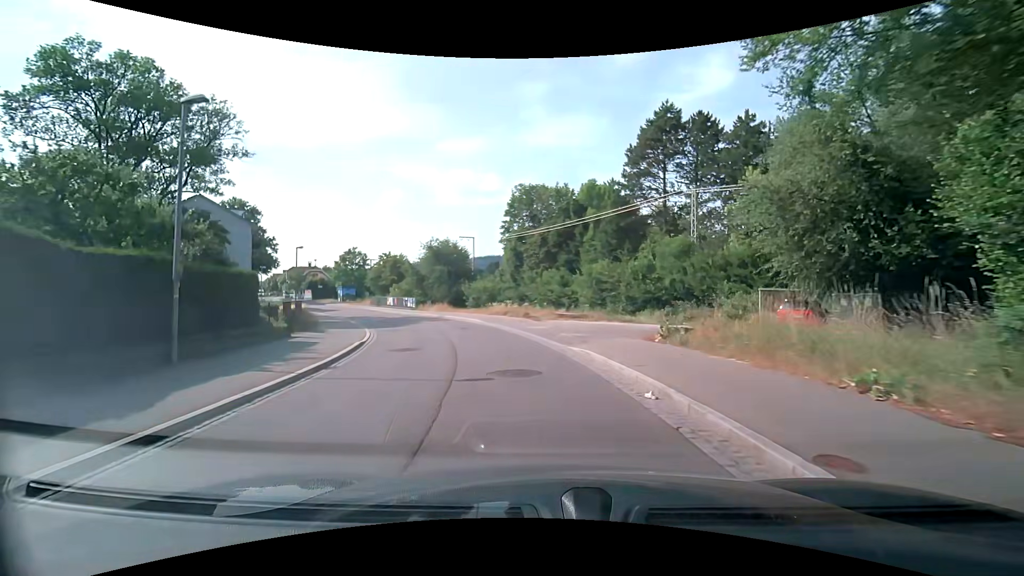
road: tertiary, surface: asphalt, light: Day
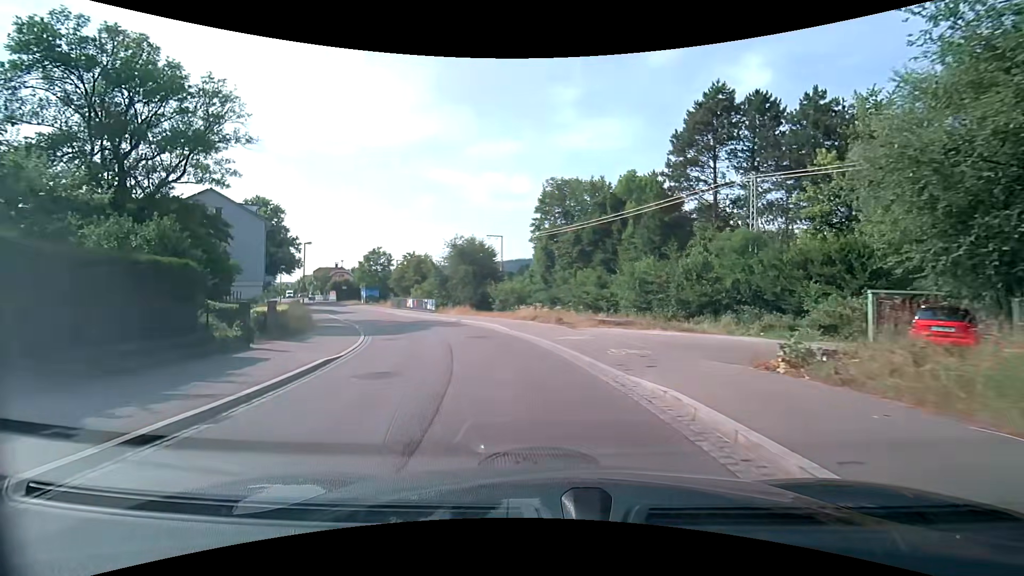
(-0.1, +5.3) m; -3°
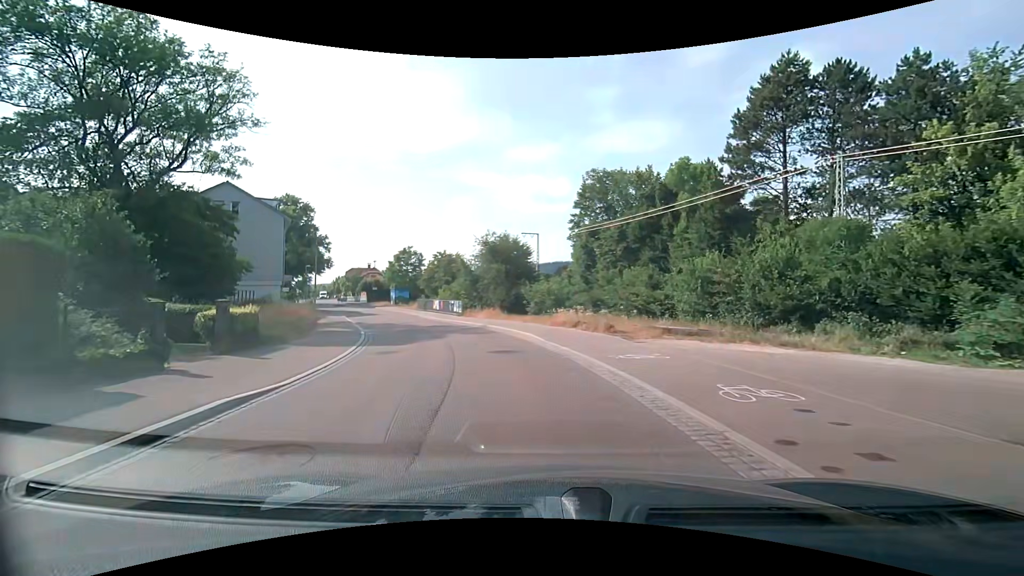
(-0.2, +5.3) m; -4°
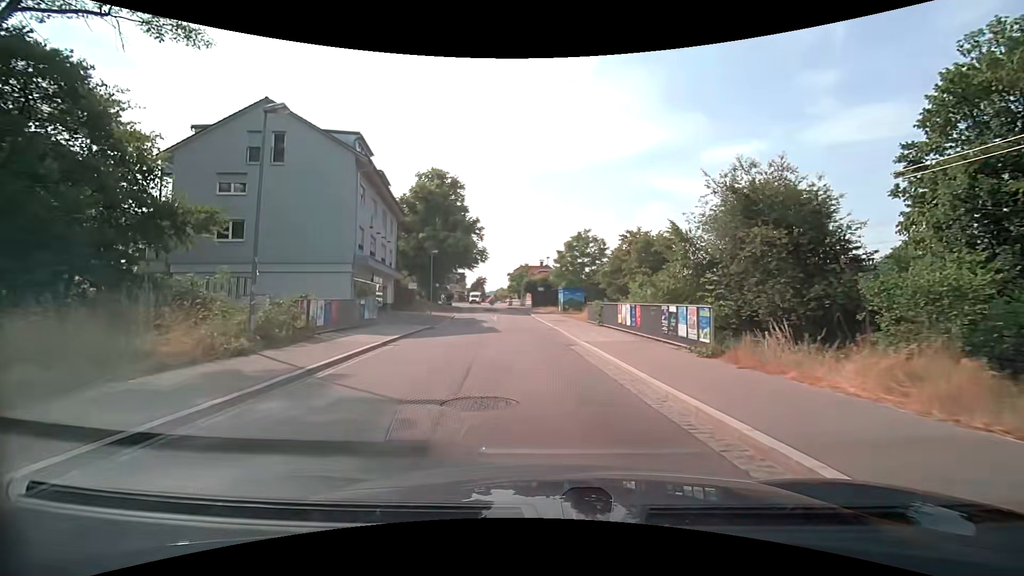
(-5.3, +27.2) m; -22°
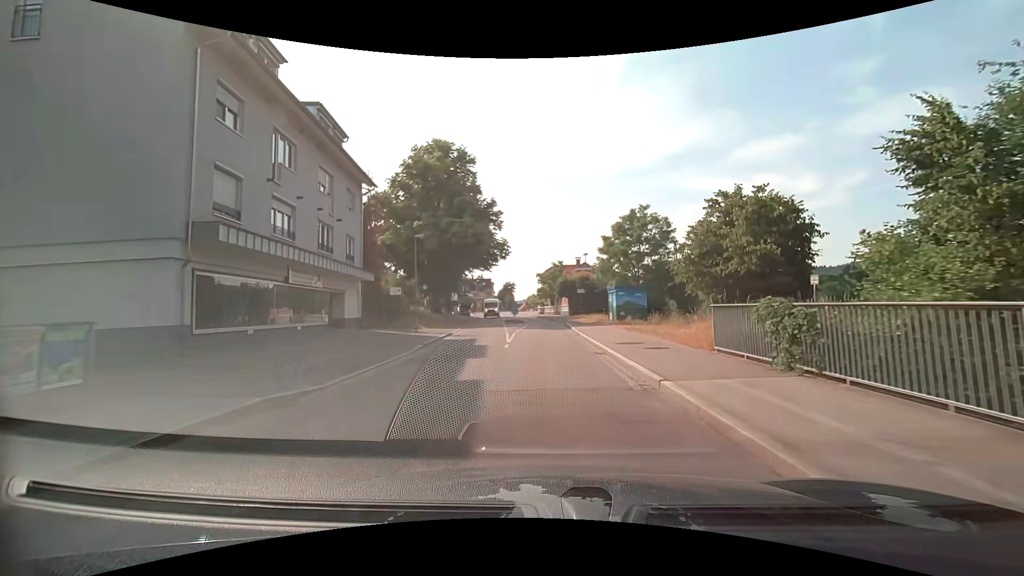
(-1.0, +17.0) m; -5°
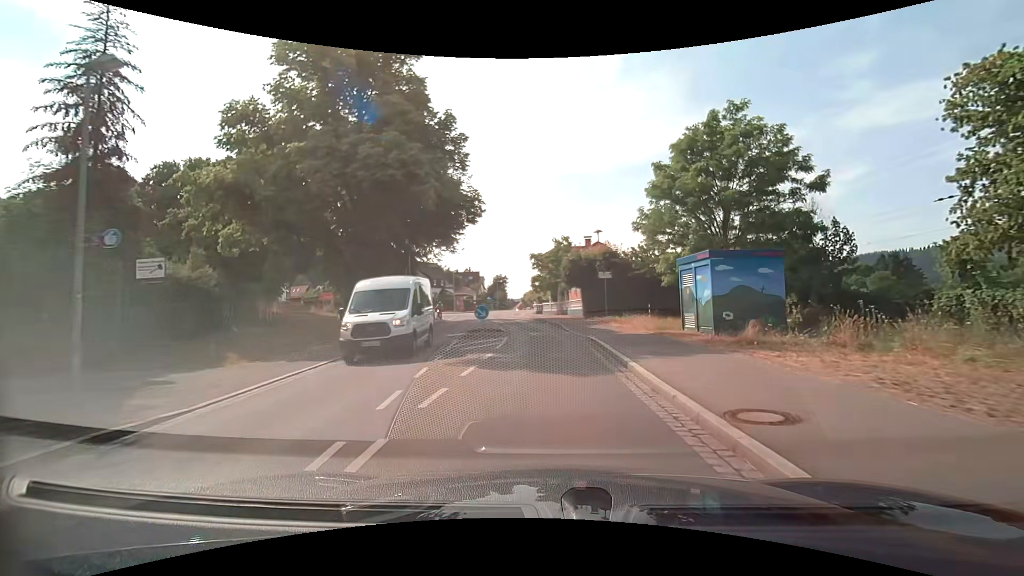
(-0.1, +22.4) m; 0°
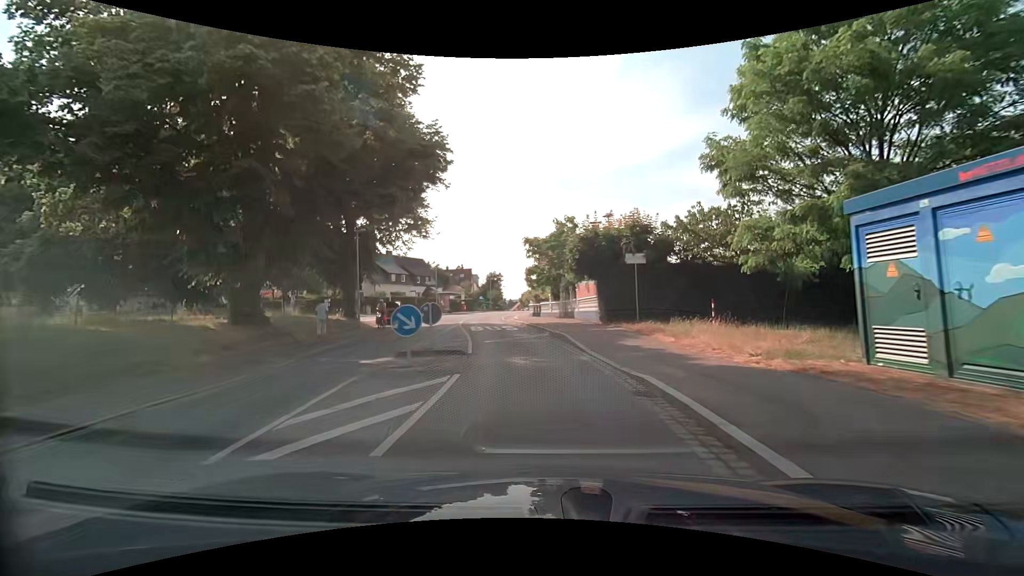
(0.0, +11.0) m; 0°
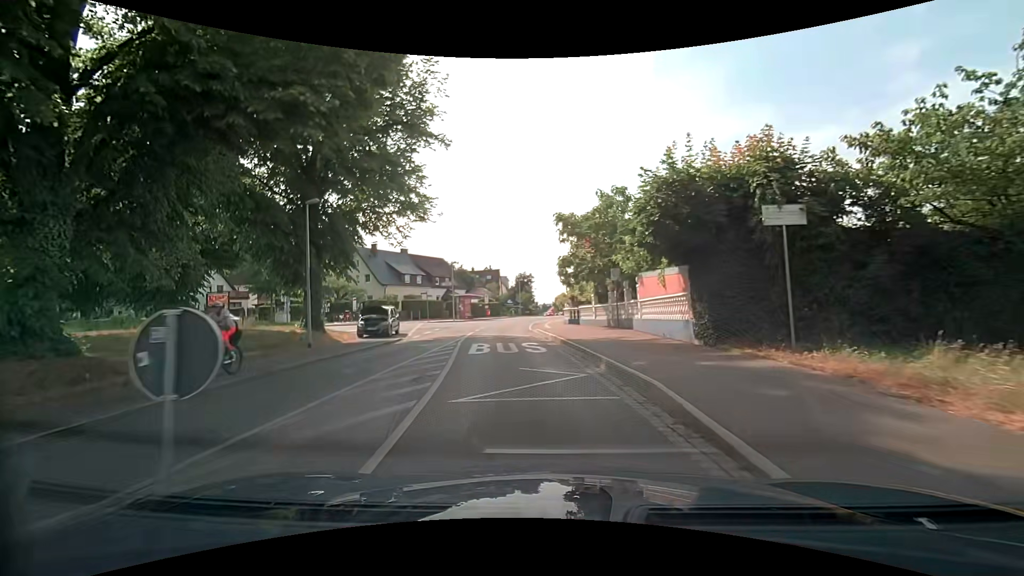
(-0.2, +10.1) m; -3°
(0, +10) (-2, +20) (-3, +30) (-4, +40) (-3, +50) (-2, +60) (0, +69) (+2, +79) (+2, +89) (+2, +99) m
